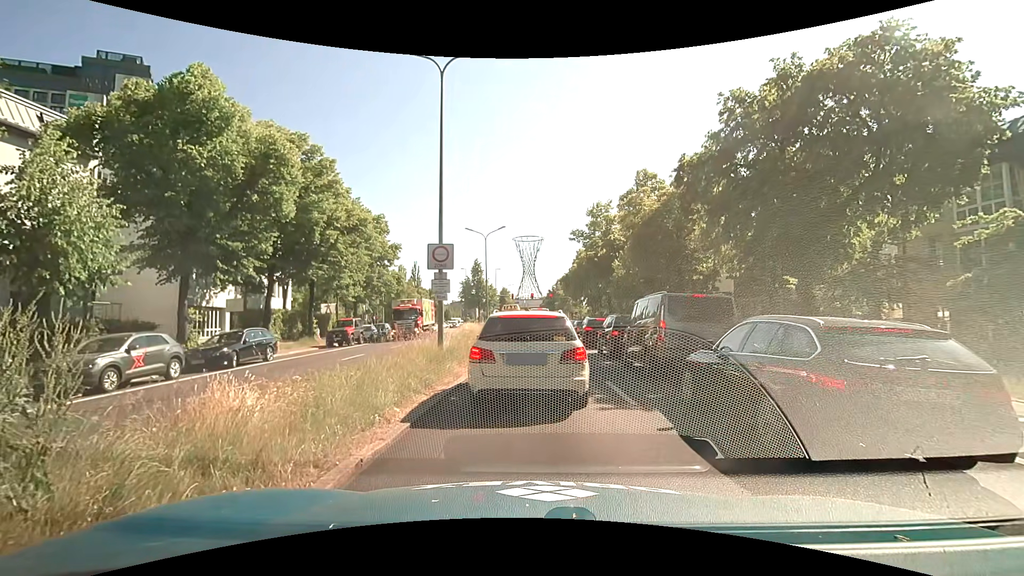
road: primary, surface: asphalt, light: Day
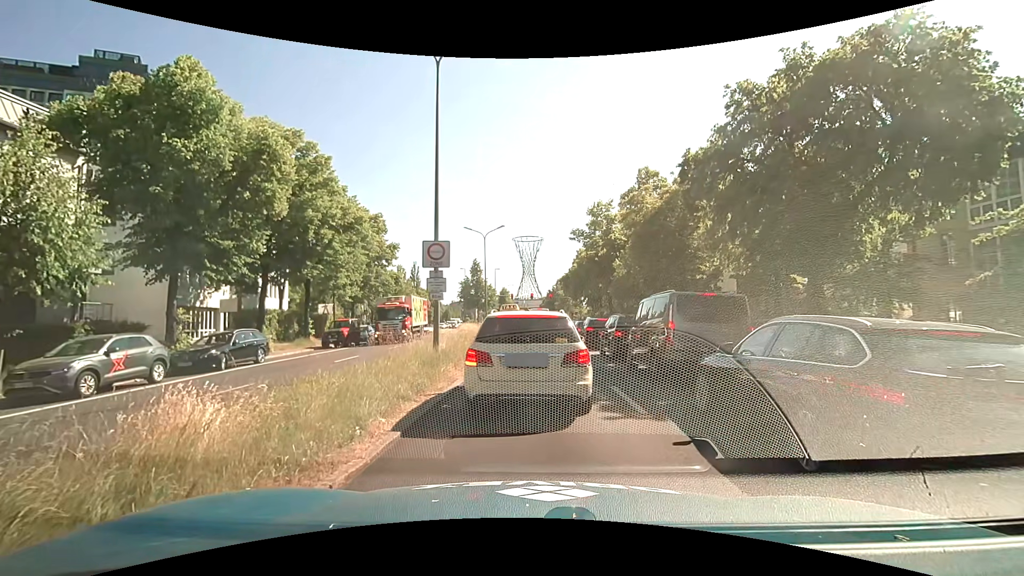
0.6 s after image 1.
(0.0, +0.7) m; 0°
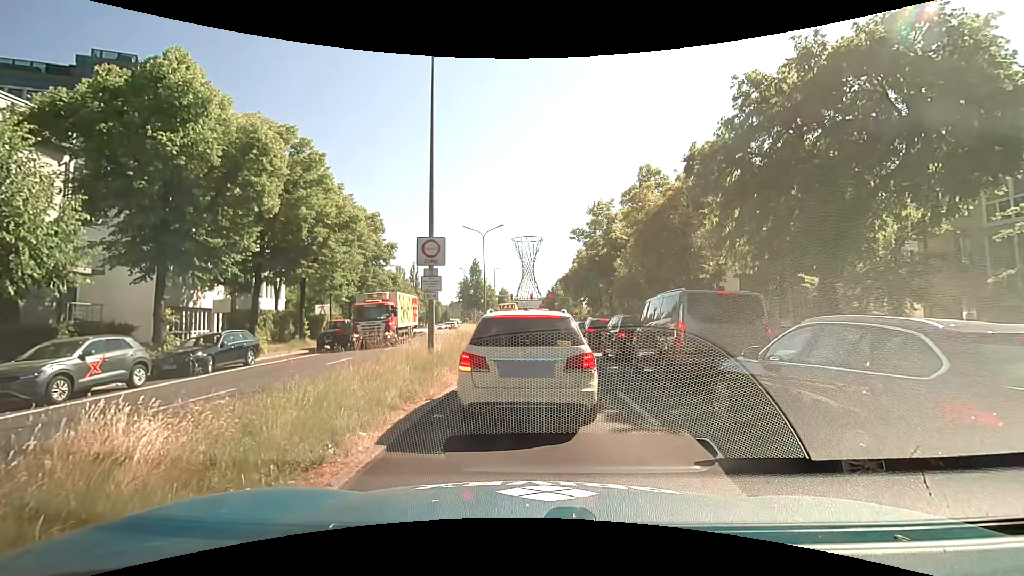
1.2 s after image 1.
(0.0, +0.7) m; 0°
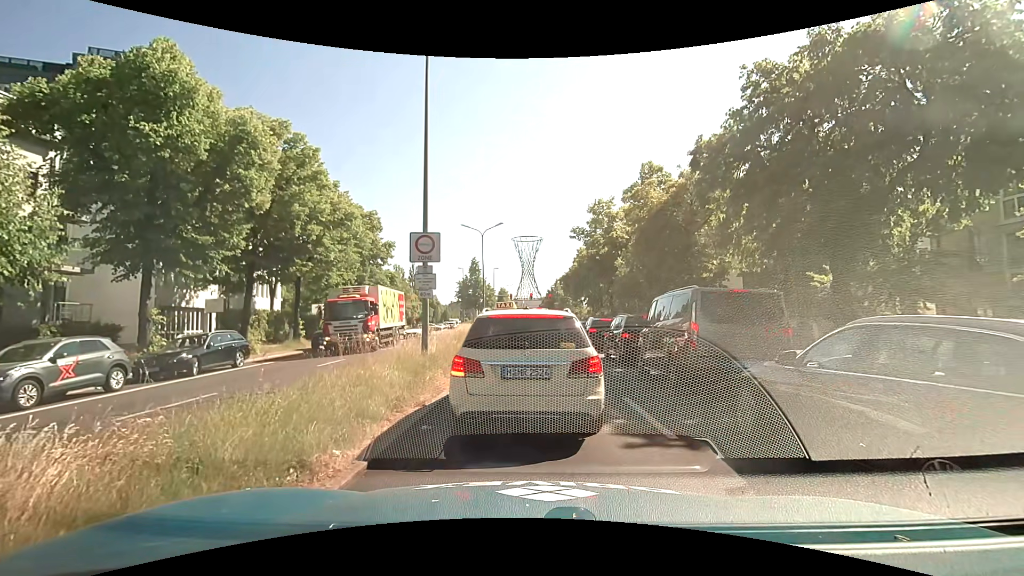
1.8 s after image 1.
(0.0, +0.8) m; 0°
